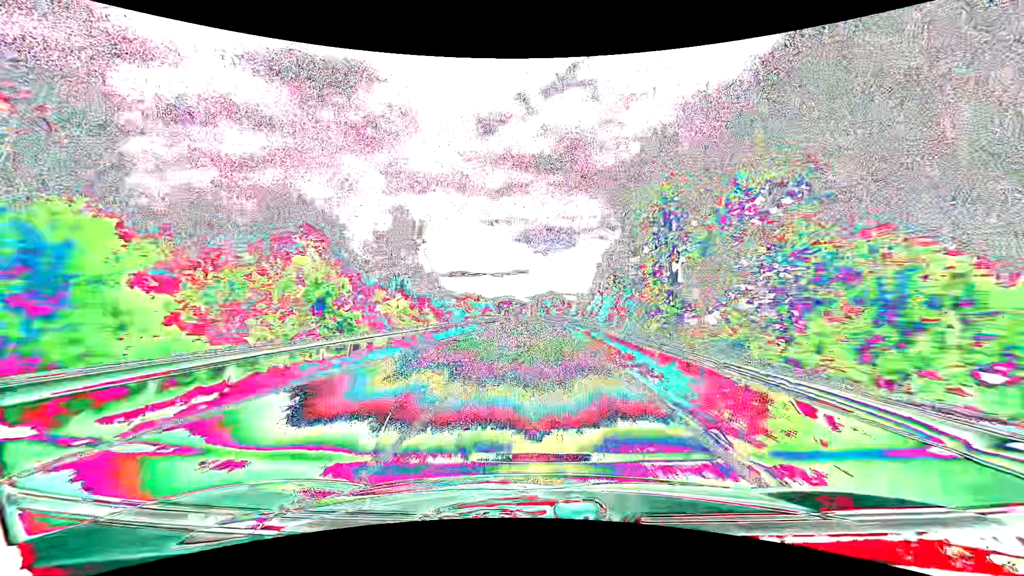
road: tertiary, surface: asphalt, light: Day
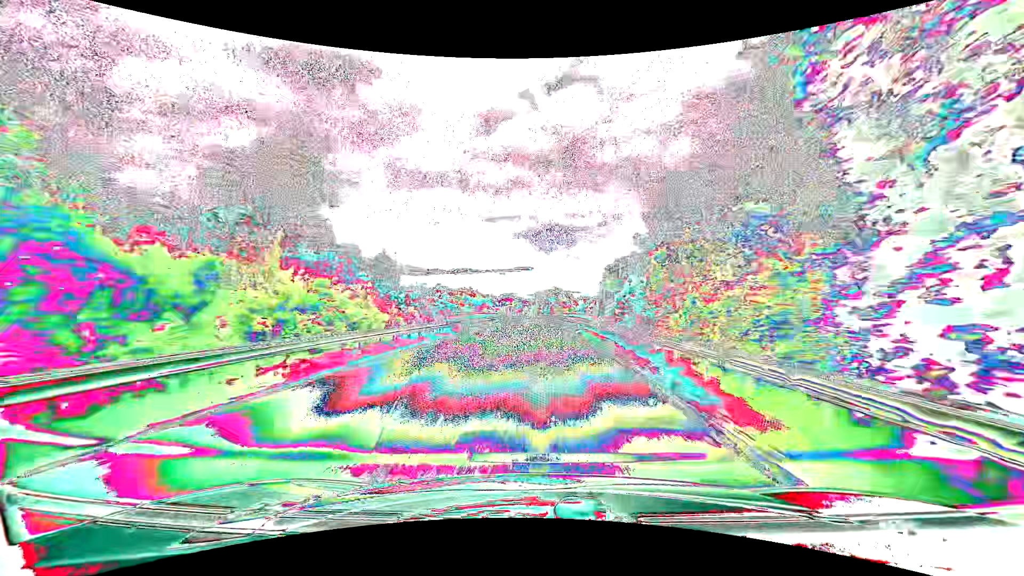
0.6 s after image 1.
(0.0, +15.6) m; 0°
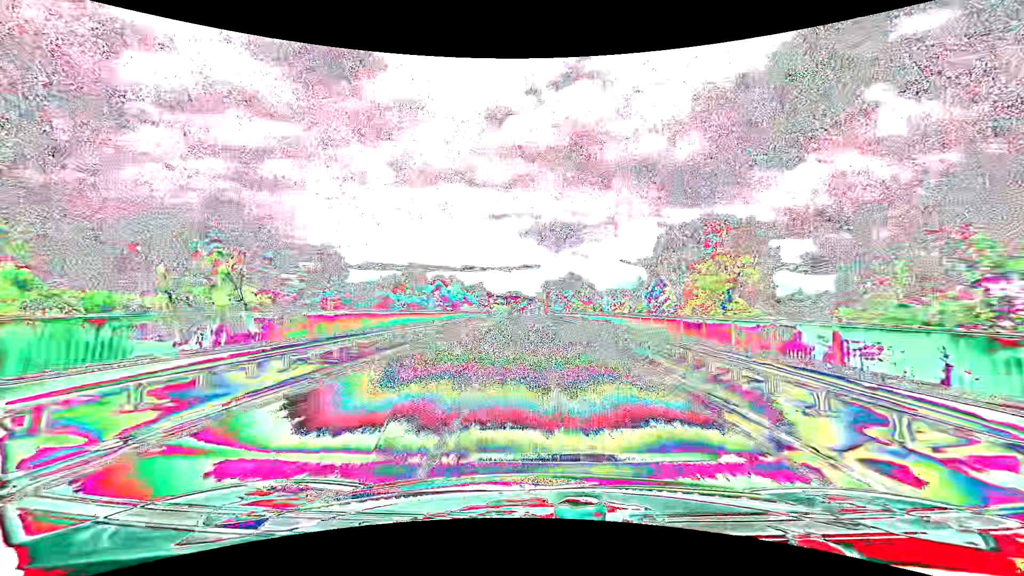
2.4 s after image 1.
(-0.2, +45.3) m; -1°
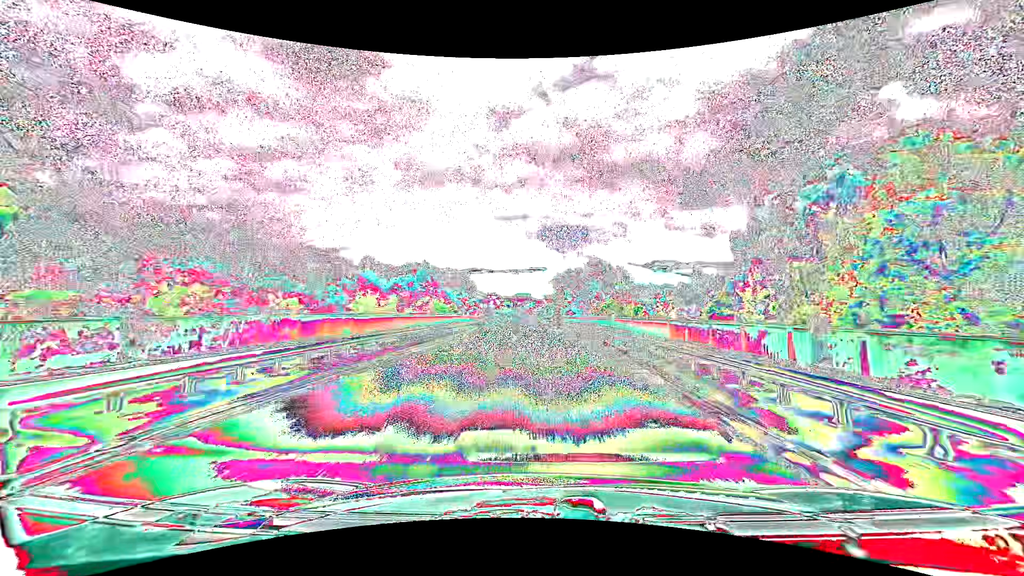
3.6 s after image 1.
(-0.2, +29.8) m; -1°
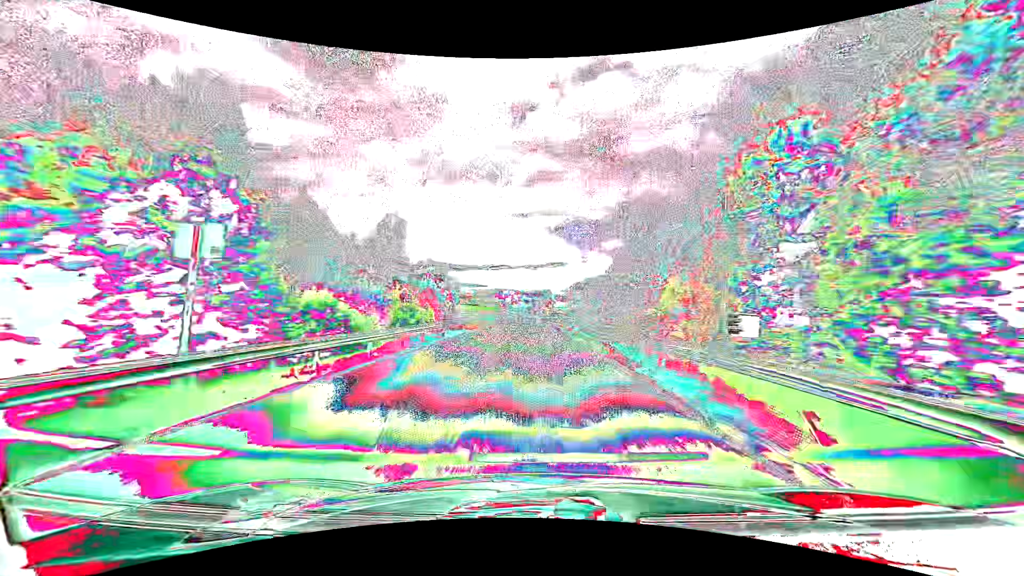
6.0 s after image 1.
(-1.1, +60.2) m; -2°
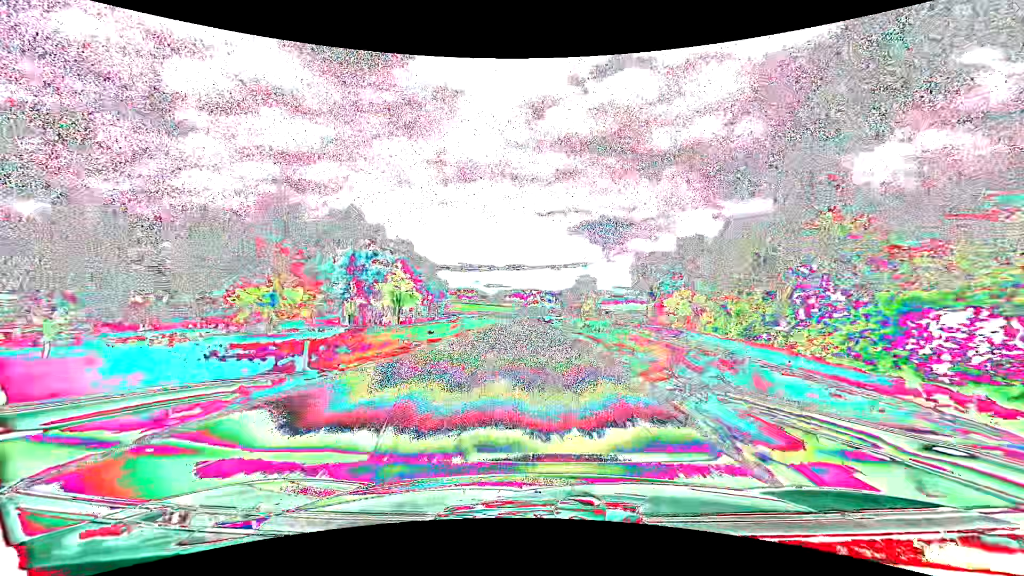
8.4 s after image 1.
(-1.4, +61.3) m; -2°
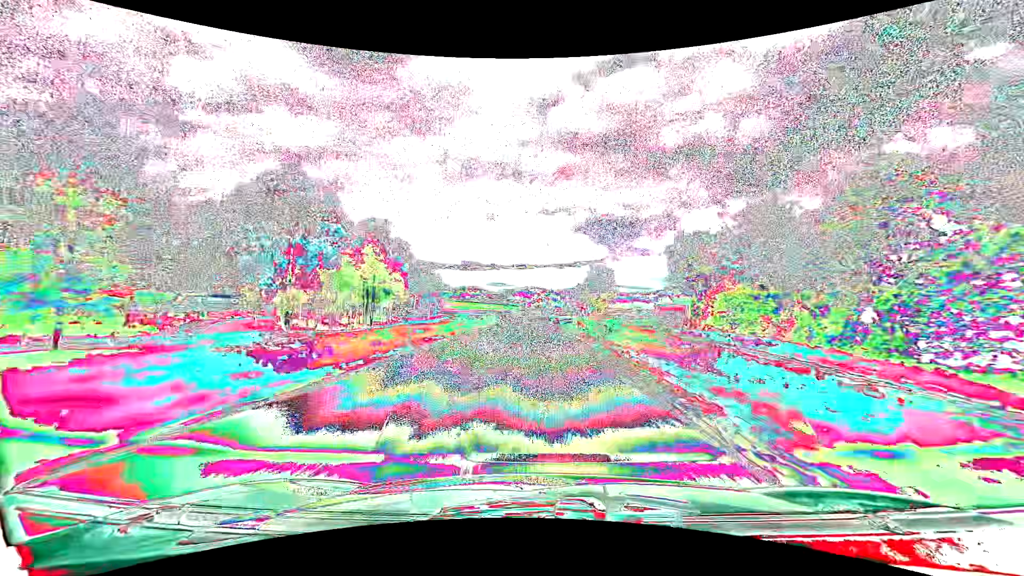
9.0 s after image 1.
(-0.1, +15.6) m; -1°
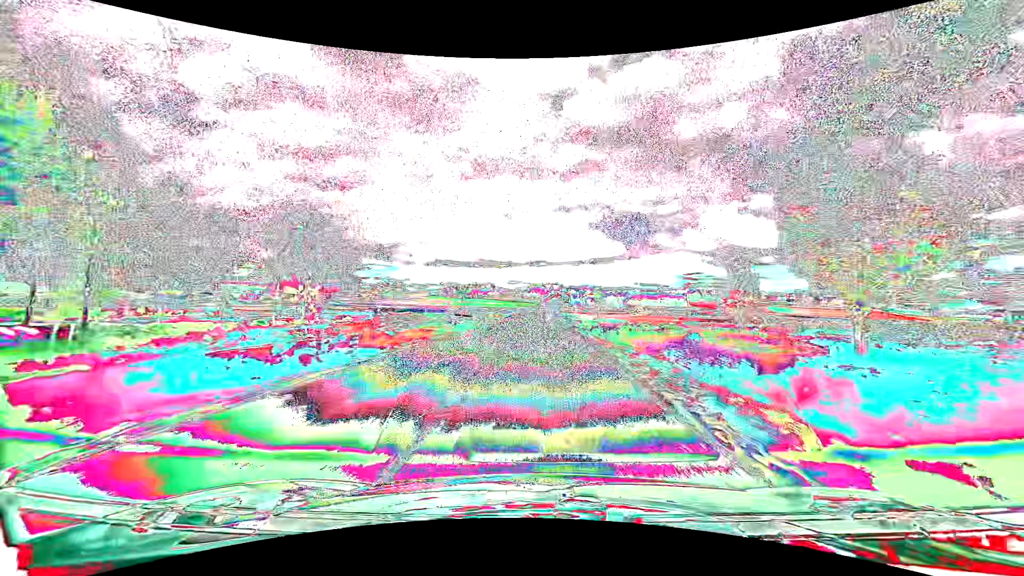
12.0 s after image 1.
(-1.6, +77.8) m; -2°
(0, +10) (0, +20) (0, +30) (0, +40) (0, +50) (0, +60) (0, +70) (0, +80) (0, +90) (0, +100) m
